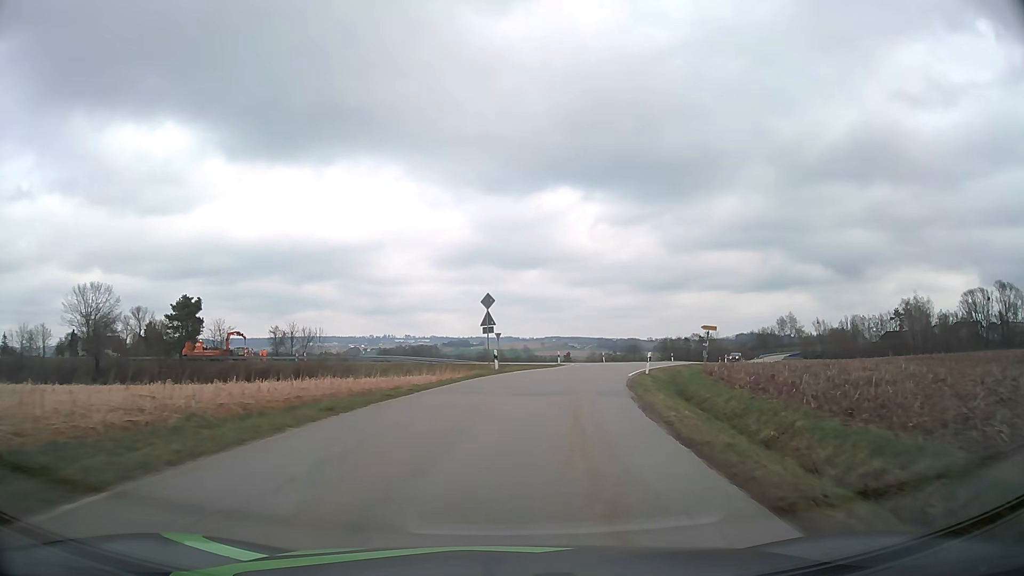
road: tertiary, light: Day
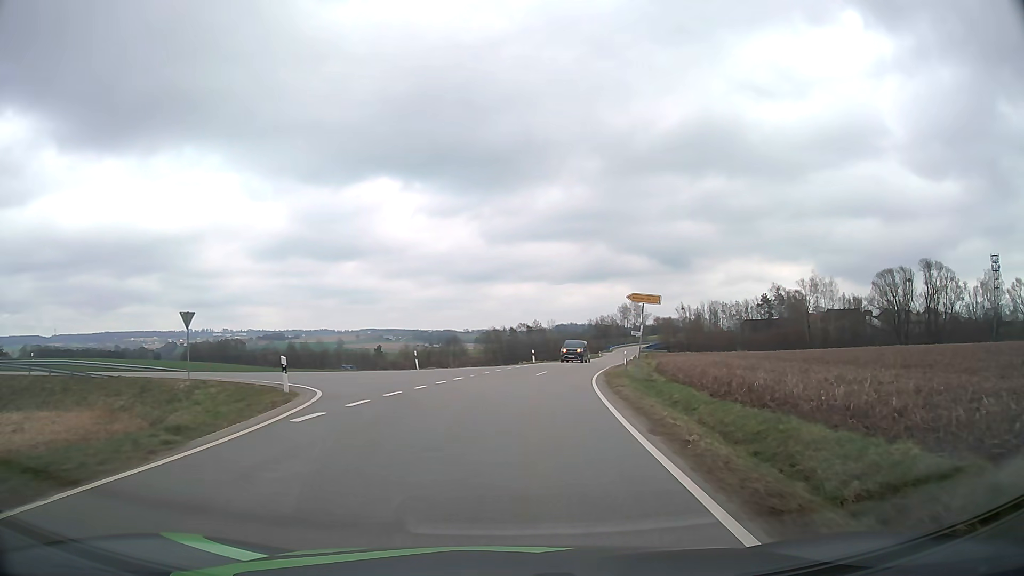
(+4.8, +34.3) m; +16°
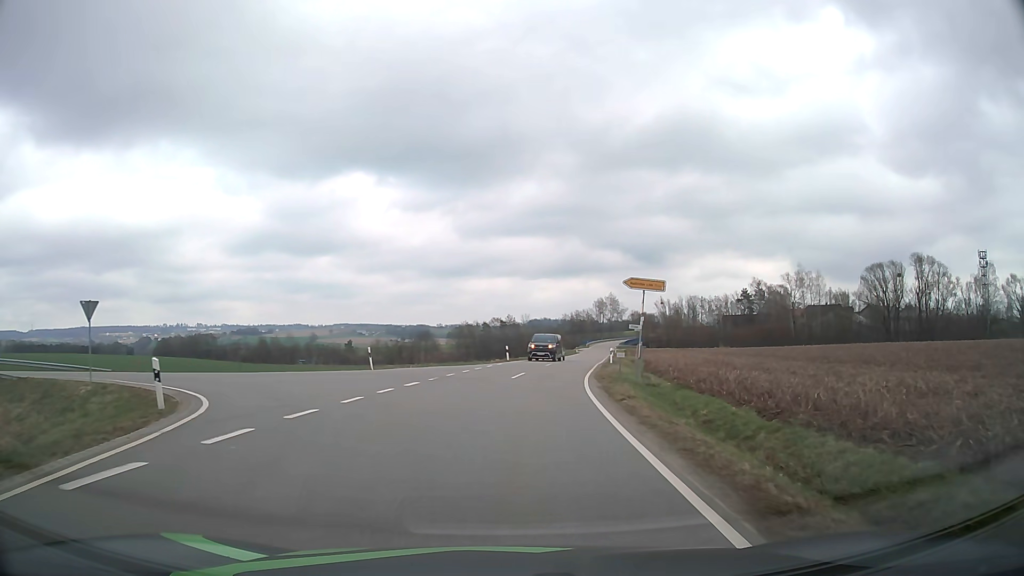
(+0.1, +5.6) m; +2°
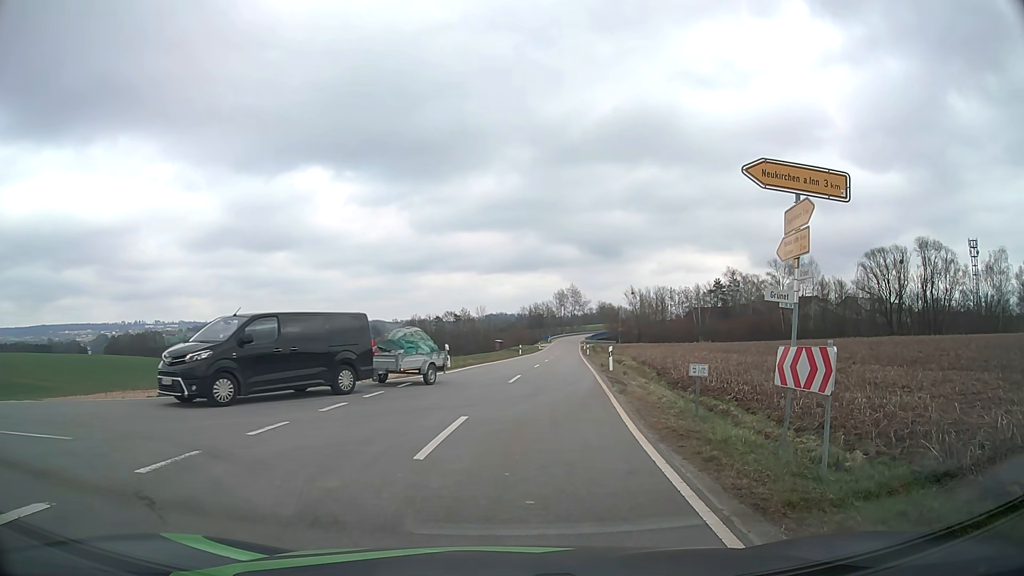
(+0.6, +15.6) m; +4°
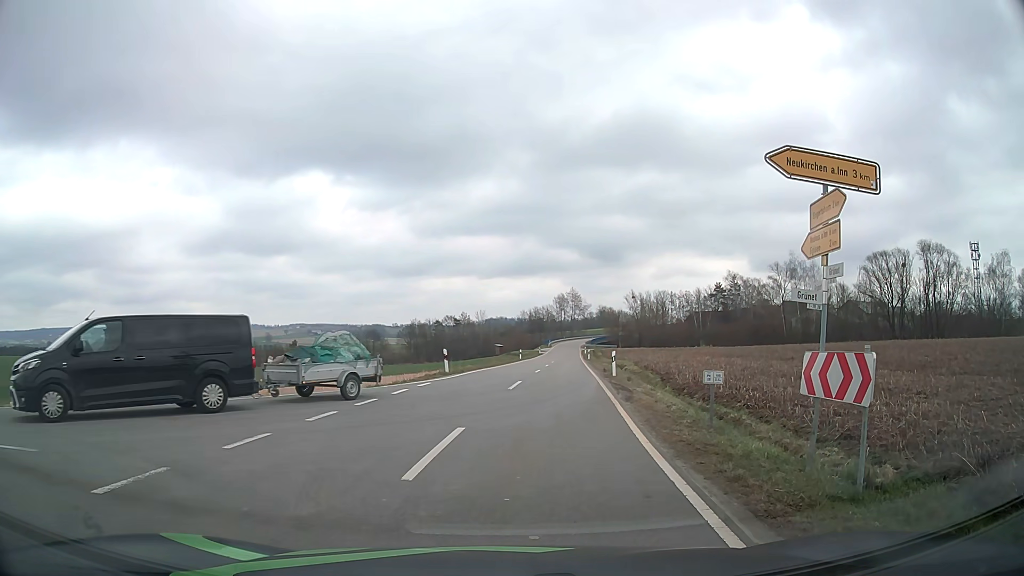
(0.0, +0.8) m; 0°
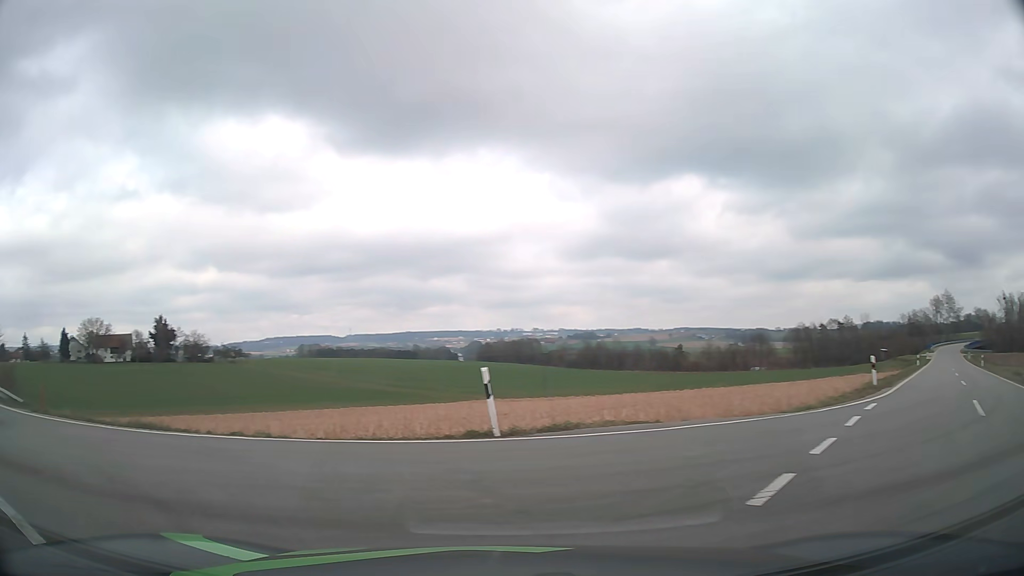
(-1.1, +6.1) m; -32°
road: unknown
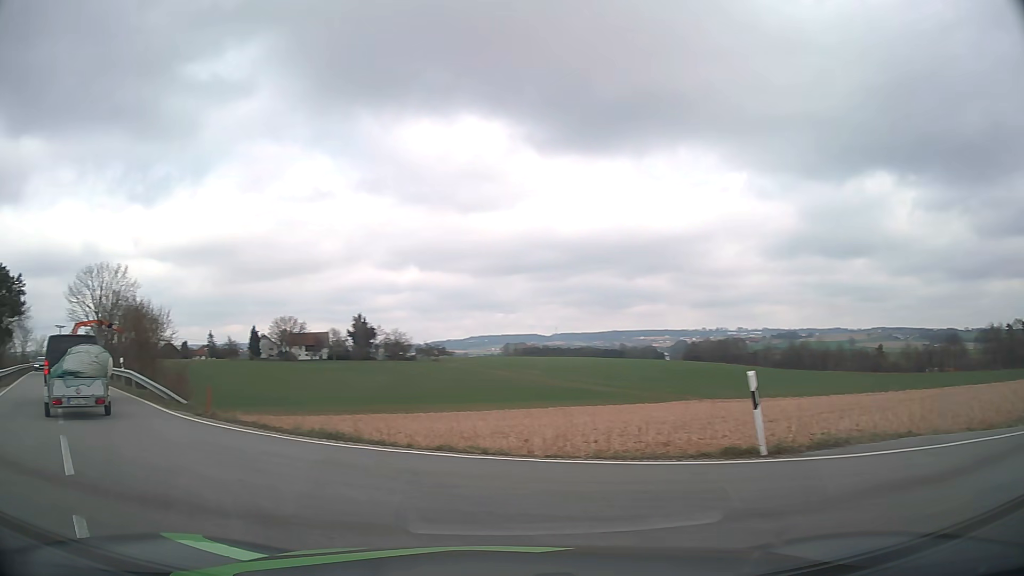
(-0.3, +2.1) m; -17°
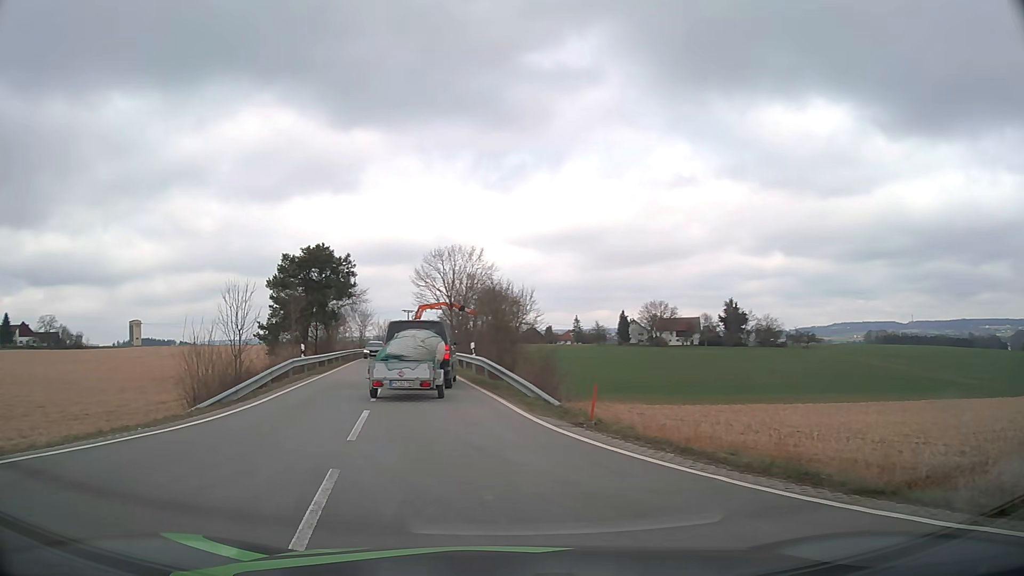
(-1.4, +4.7) m; -30°
